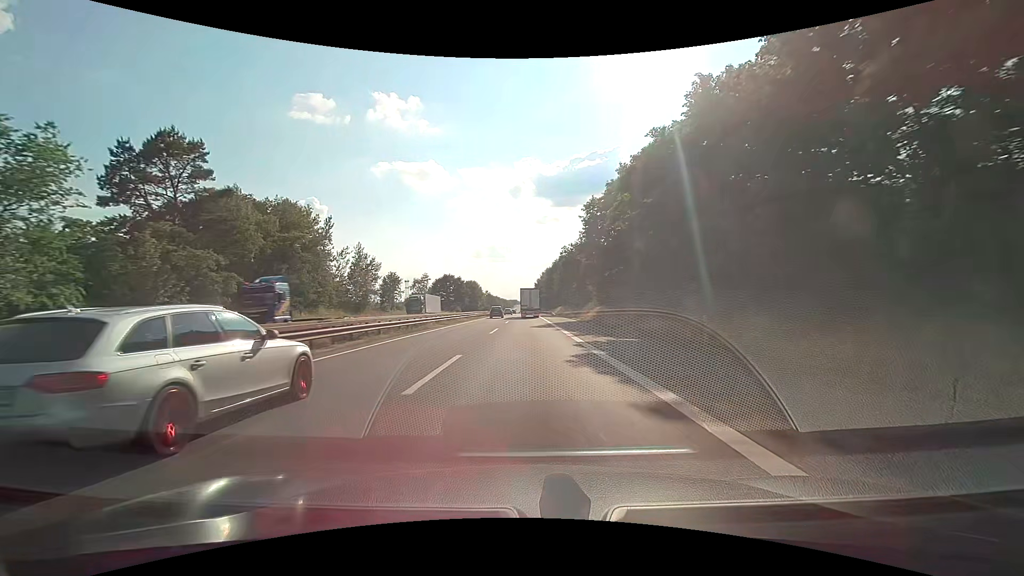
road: motorway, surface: asphalt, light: Day
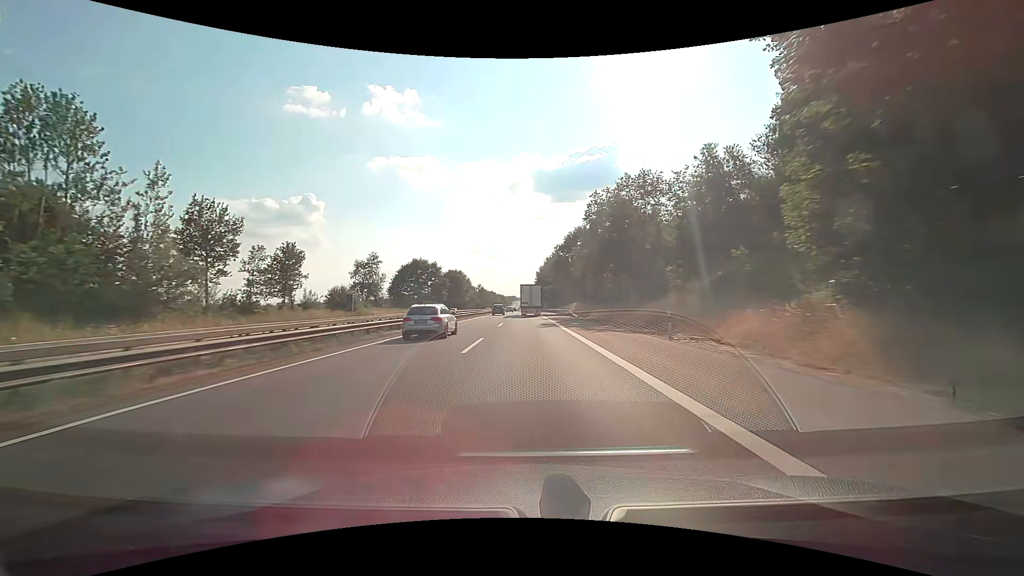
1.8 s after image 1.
(+0.1, +48.0) m; 0°
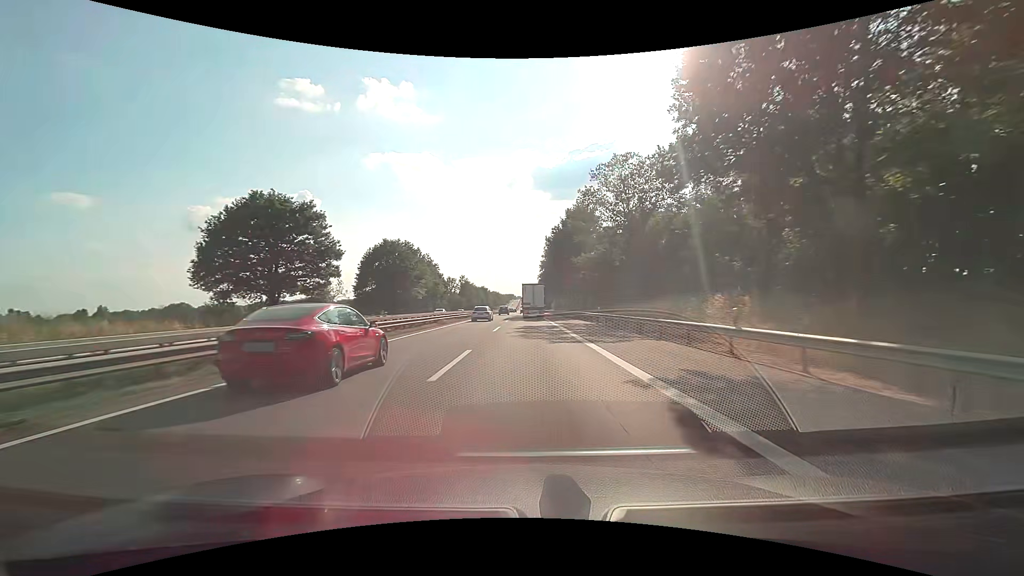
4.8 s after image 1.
(-0.2, +77.2) m; 0°
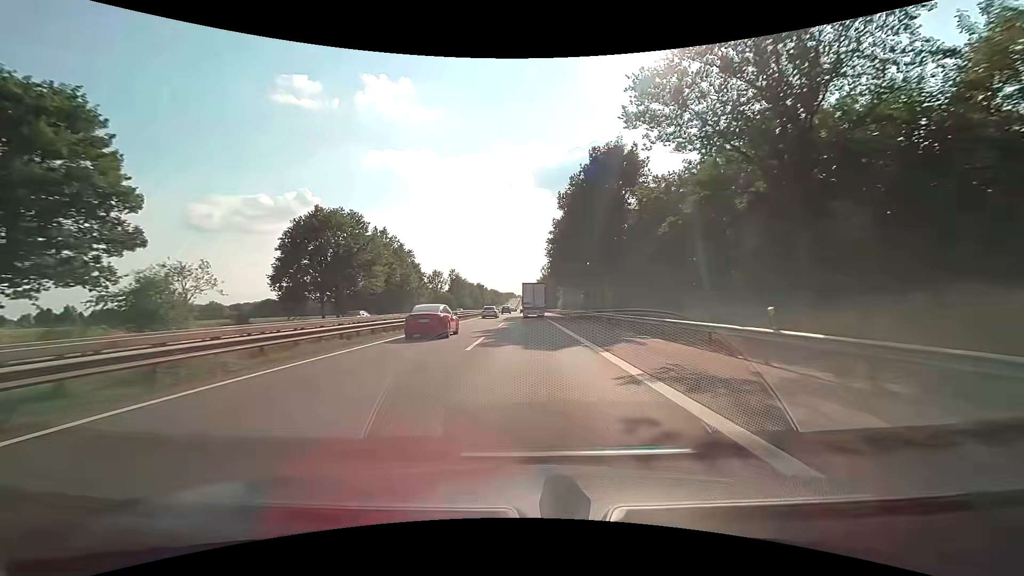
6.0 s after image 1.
(+0.1, +30.2) m; 0°
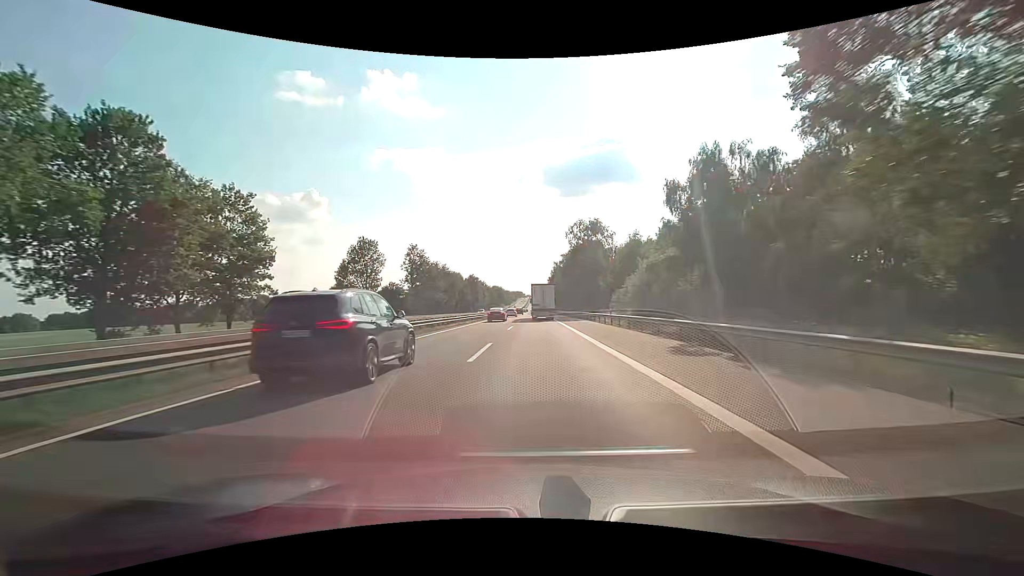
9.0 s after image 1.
(-0.3, +75.1) m; -1°
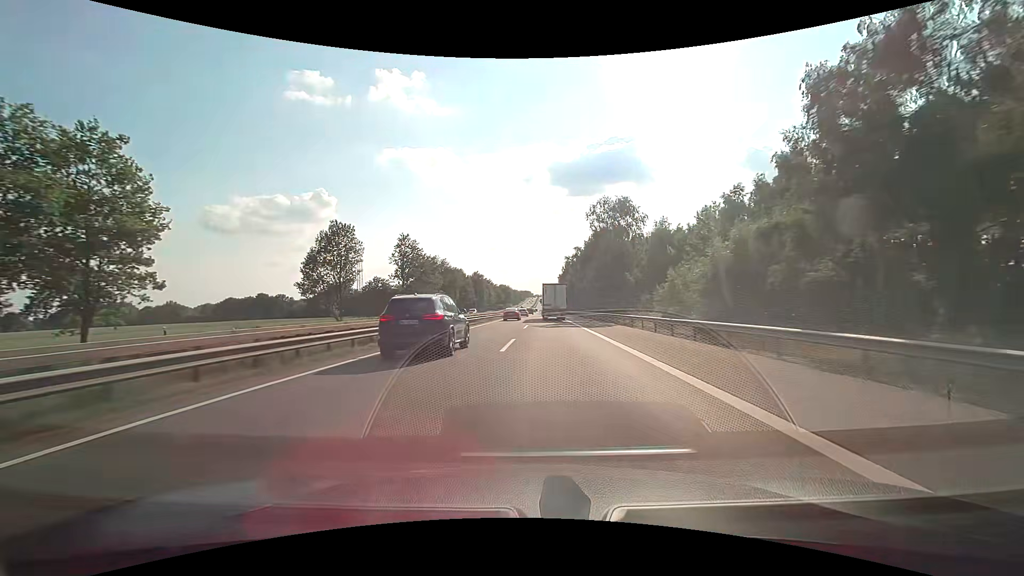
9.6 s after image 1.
(-0.1, +15.5) m; -1°
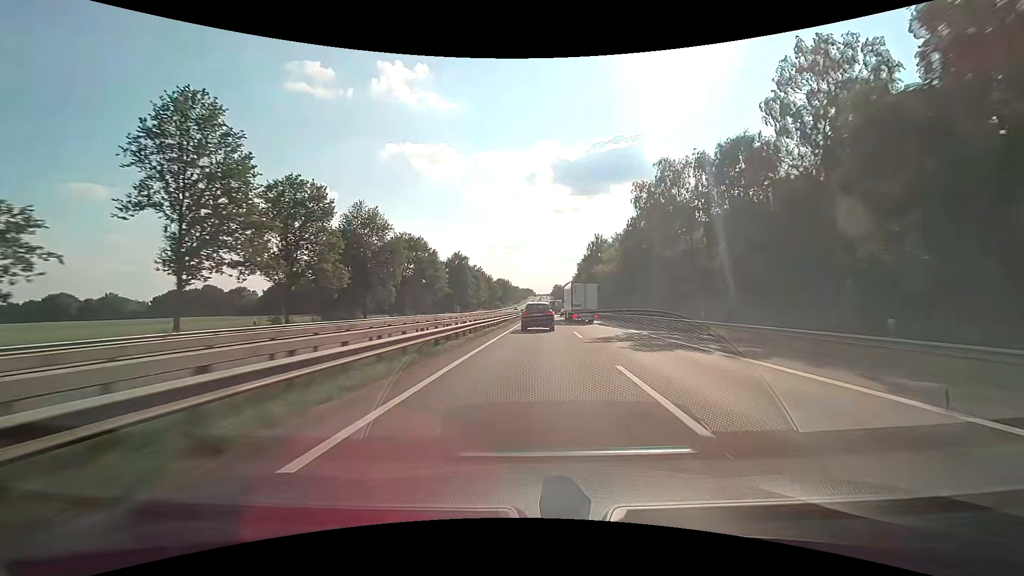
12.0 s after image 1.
(-1.2, +64.7) m; -1°
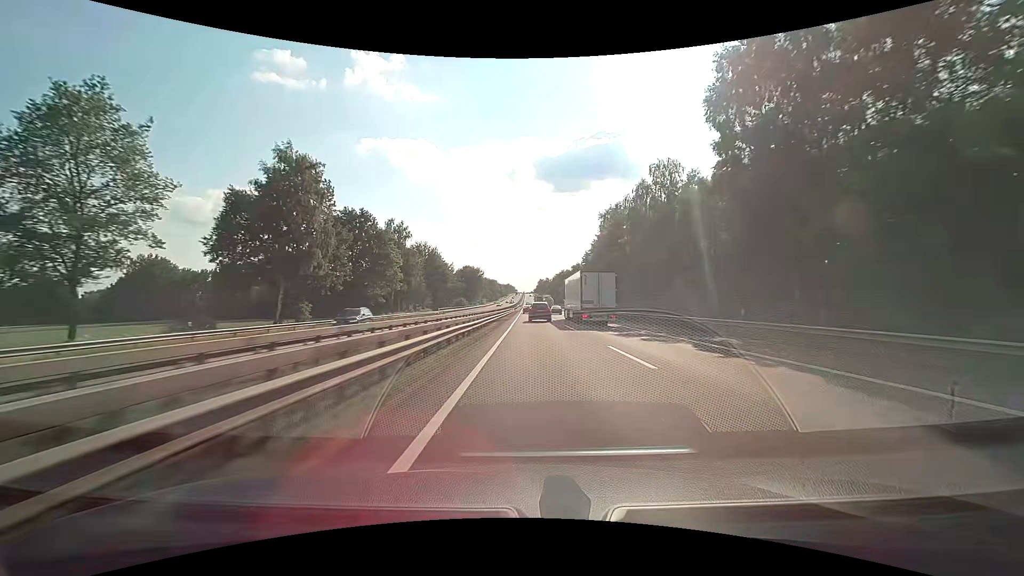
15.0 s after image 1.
(+2.2, +85.7) m; +2°
(0, +10) (0, +20) (0, +30) (0, +40) (0, +50) (0, +60) (0, +70) (0, +80) (0, +90) (0, +100) m
